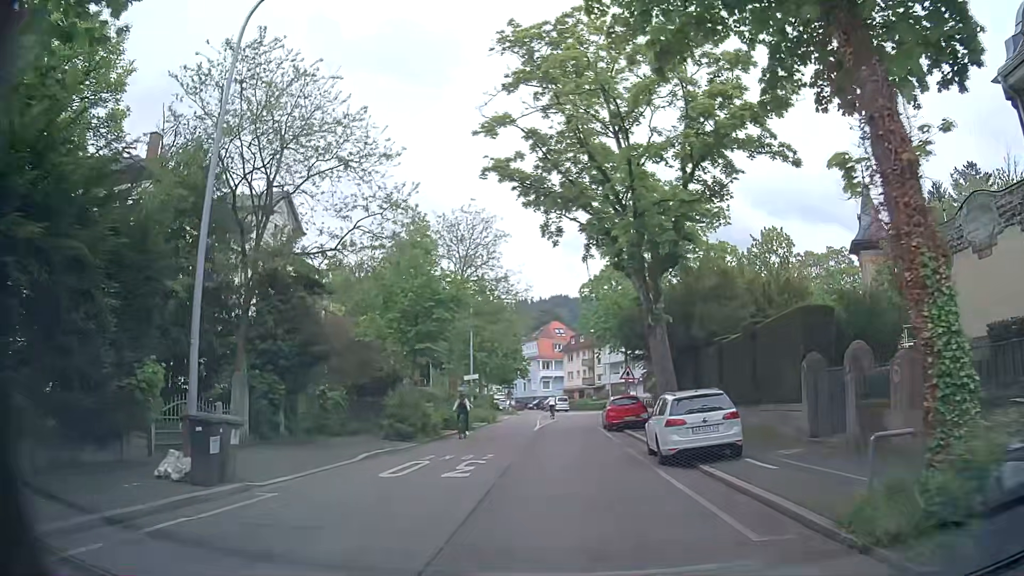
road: unclassified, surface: asphalt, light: Day
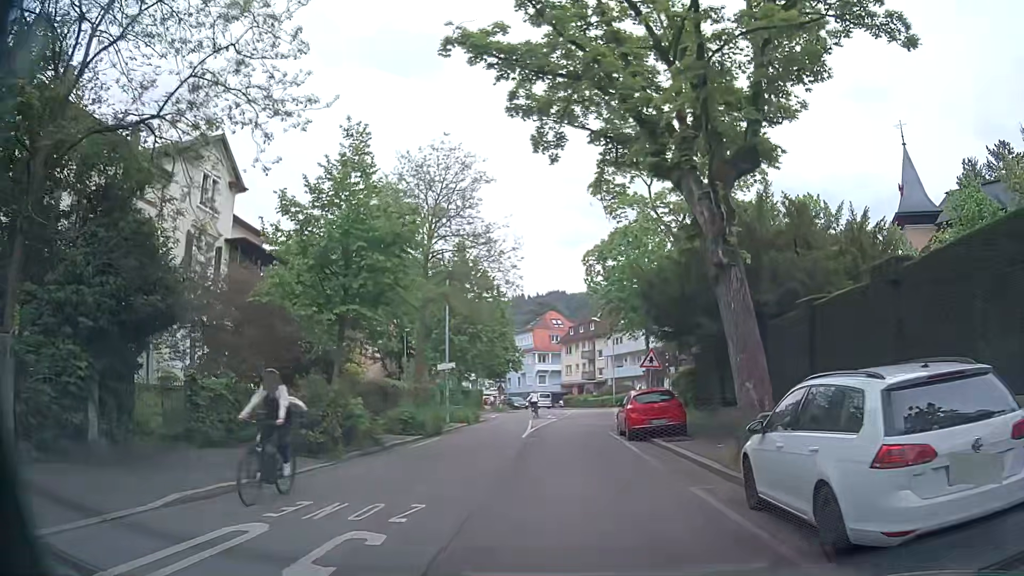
(+0.1, +8.9) m; +2°
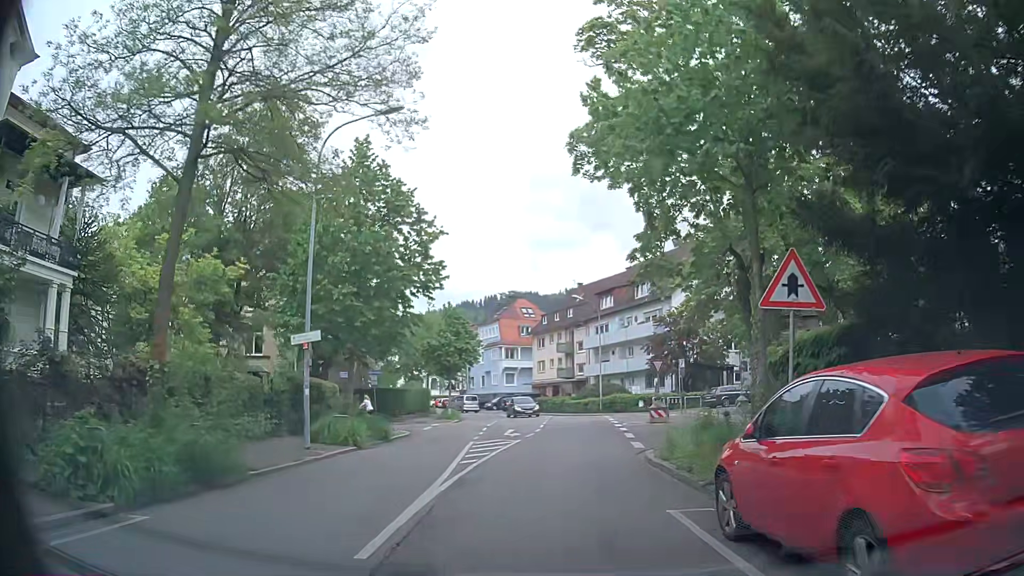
(0.0, +16.7) m; +1°
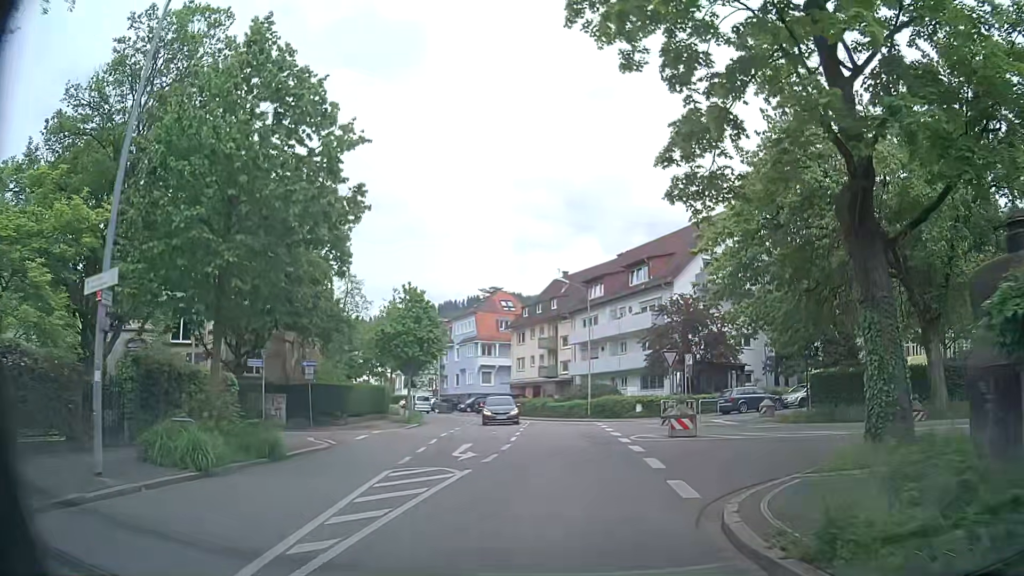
(+0.1, +8.4) m; +2°
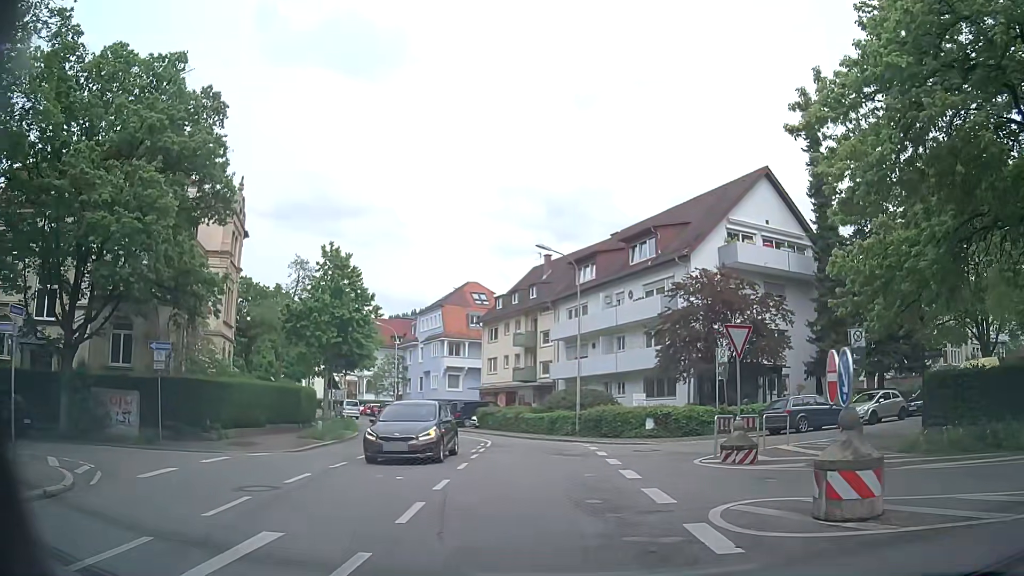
(+0.1, +11.9) m; +1°
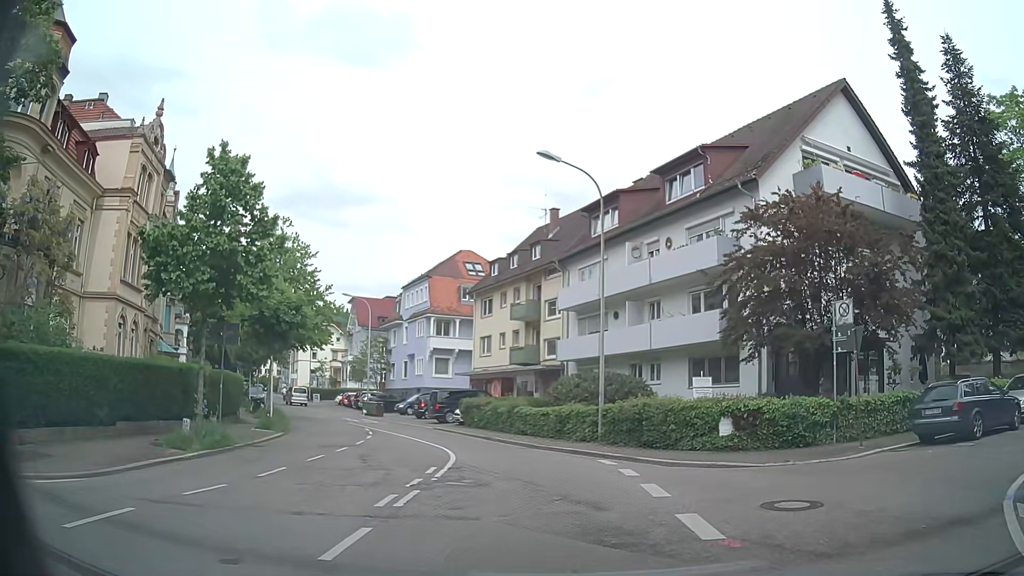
(-0.1, +11.2) m; 0°
